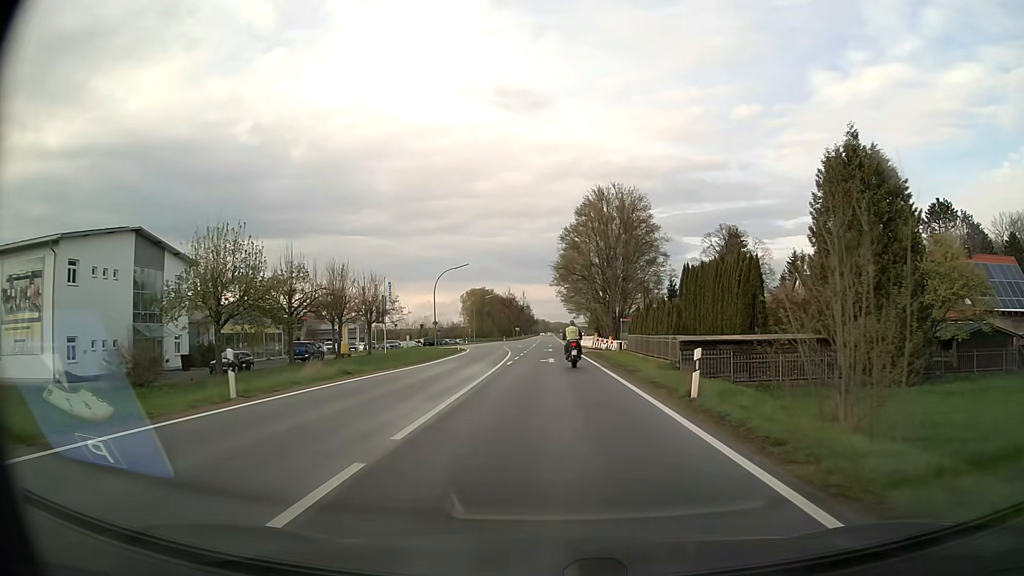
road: secondary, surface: asphalt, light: Day
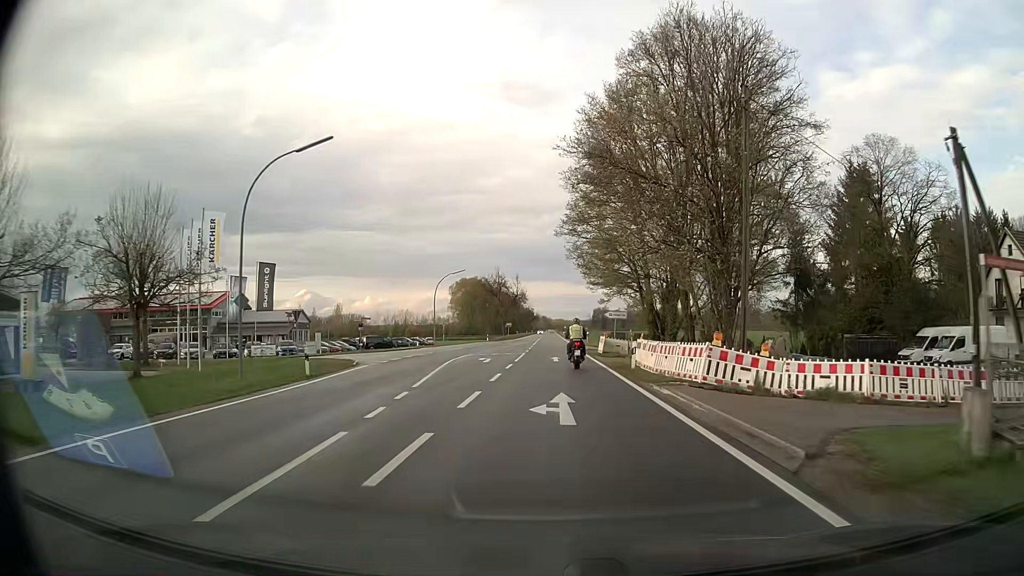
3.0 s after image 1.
(-0.1, +40.8) m; 0°
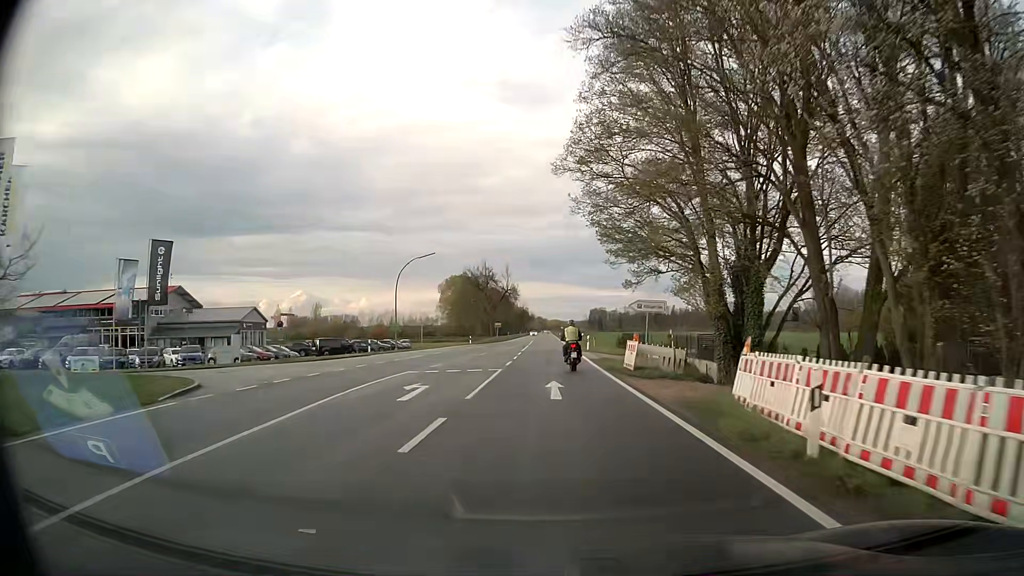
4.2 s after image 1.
(0.0, +16.3) m; 0°
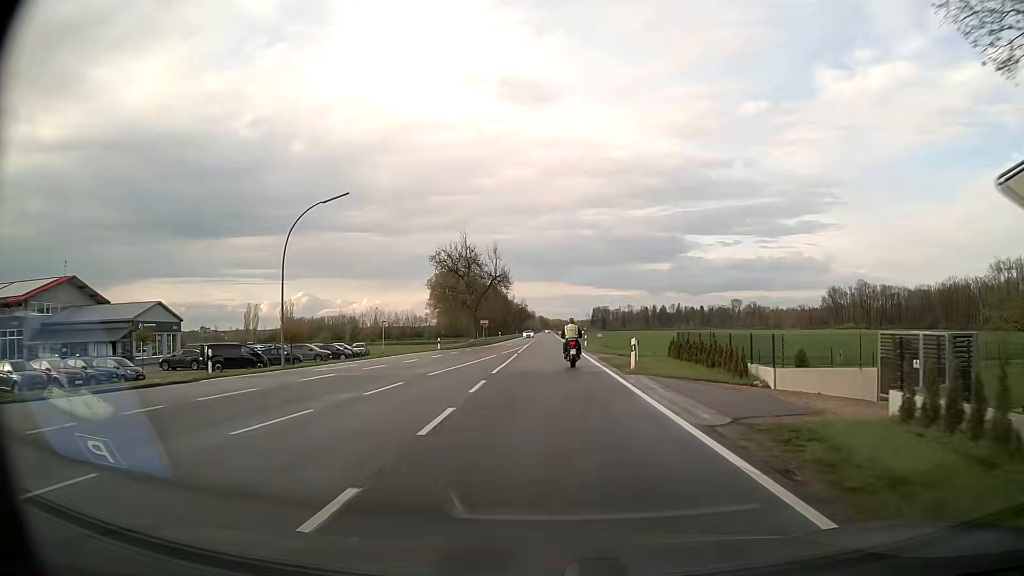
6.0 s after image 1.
(-0.2, +24.5) m; 0°
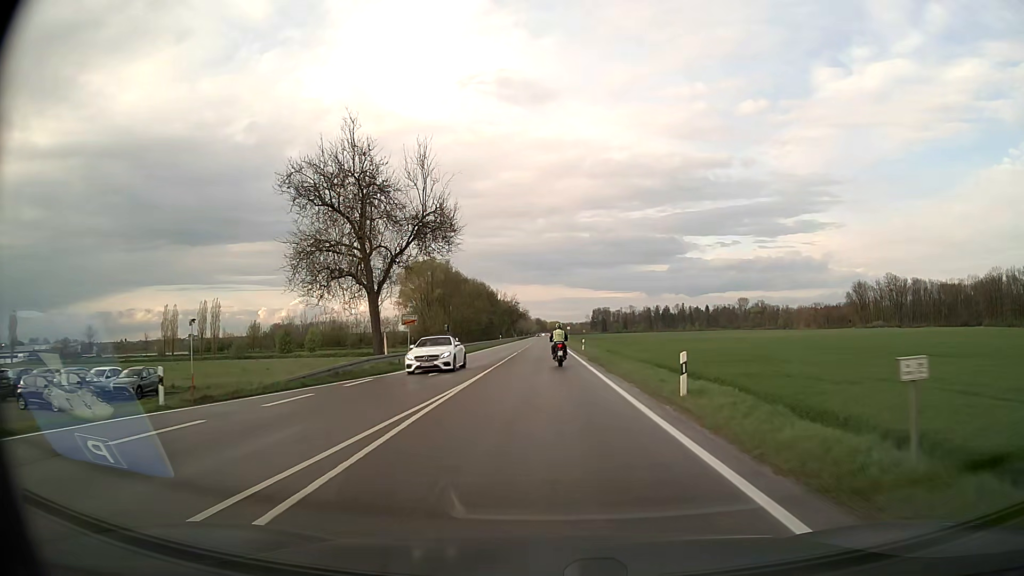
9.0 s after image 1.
(+0.1, +42.1) m; 0°
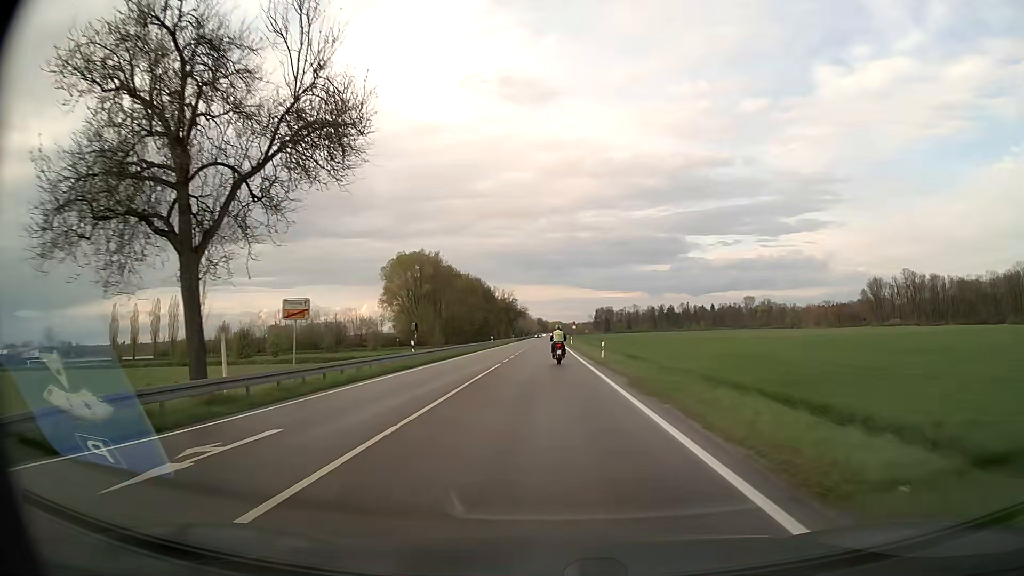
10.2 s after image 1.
(0.0, +18.6) m; 0°
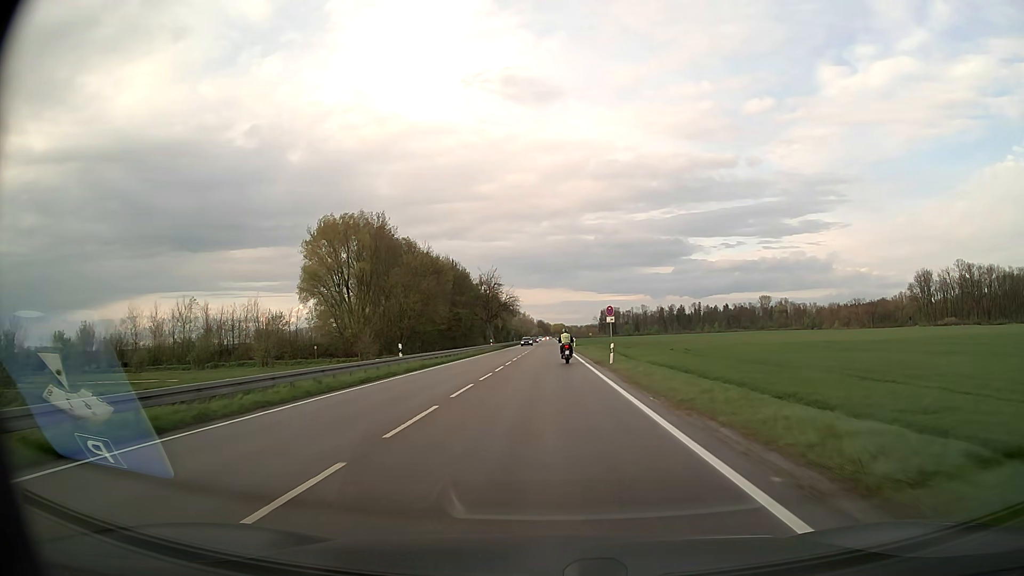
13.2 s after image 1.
(0.0, +54.5) m; 0°
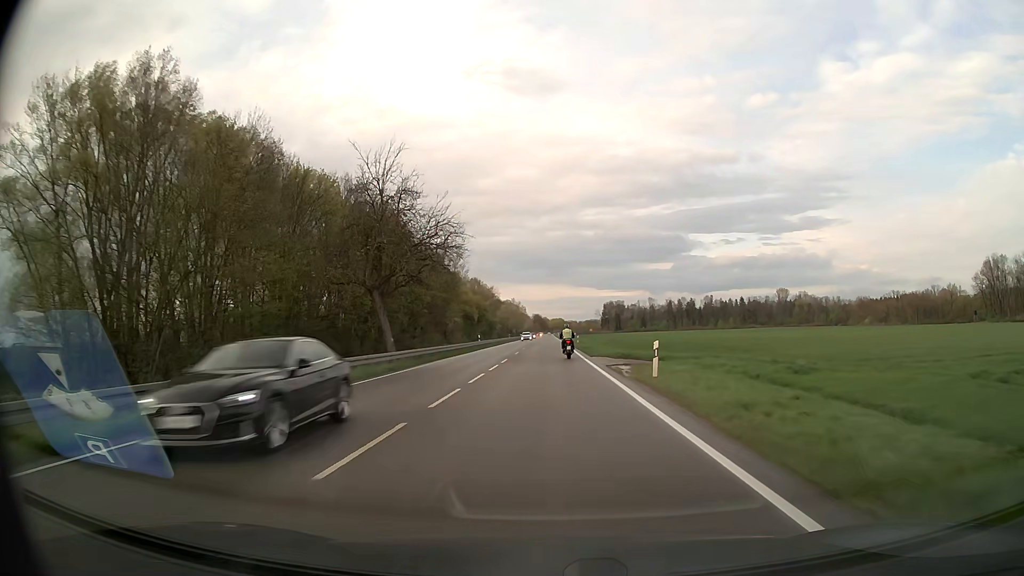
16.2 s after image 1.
(0.0, +63.6) m; 0°
(0, +10) (0, +20) (0, +30) (0, +40) (0, +50) (0, +60) (0, +70) (0, +80) (0, +90) (0, +100) m
